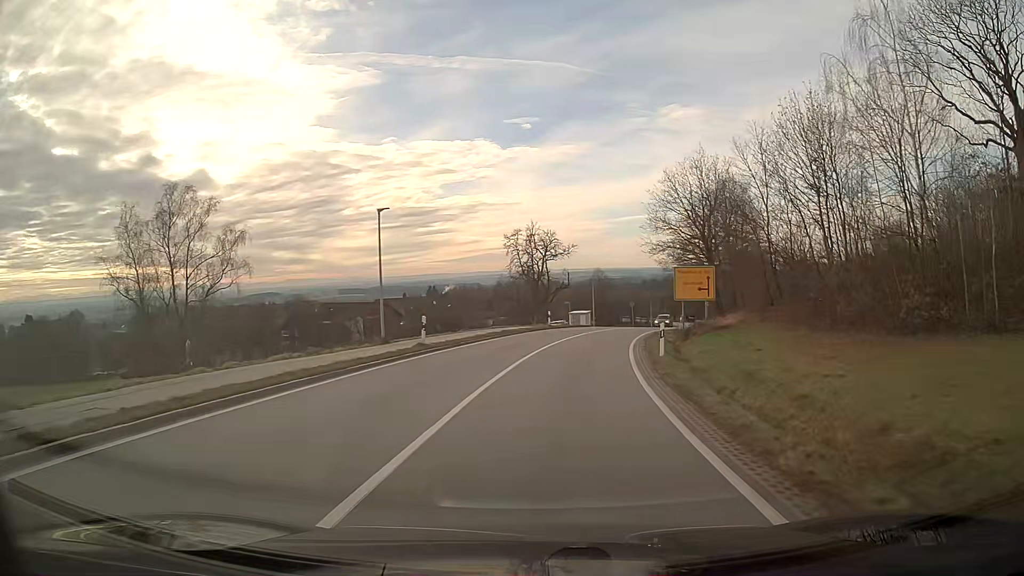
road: secondary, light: Day
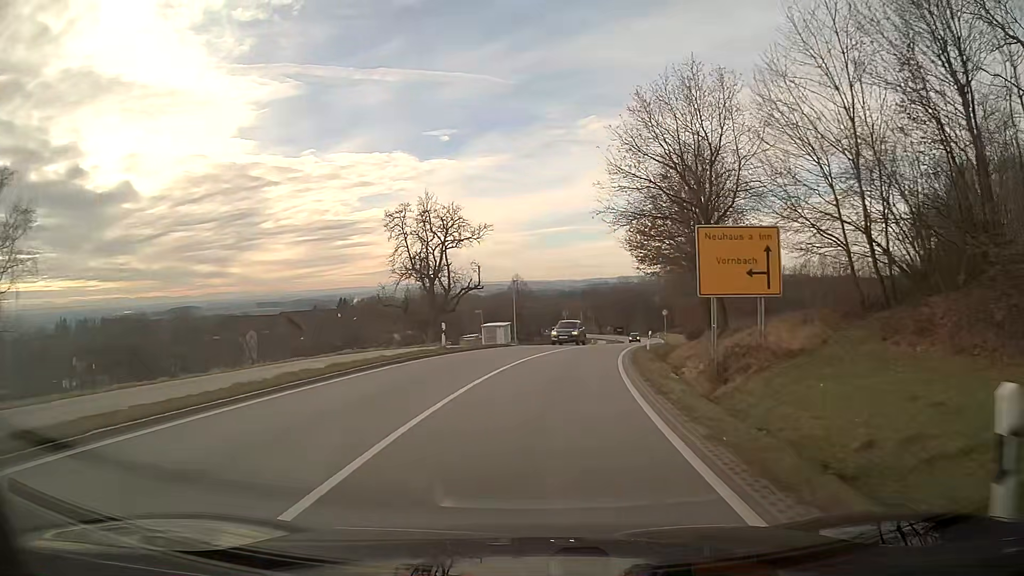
(+1.1, +18.7) m; +7°
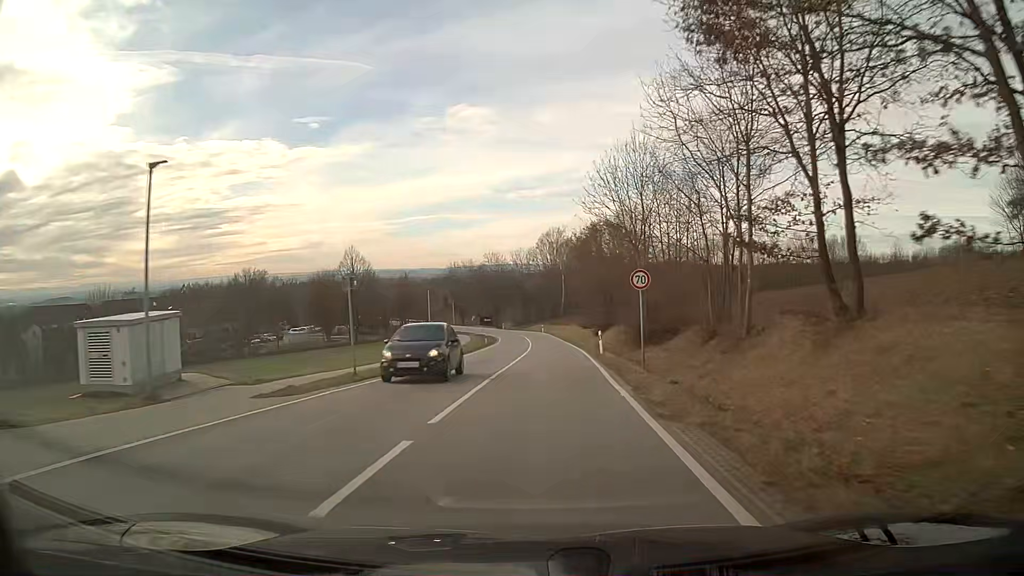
(+3.7, +38.2) m; +10°
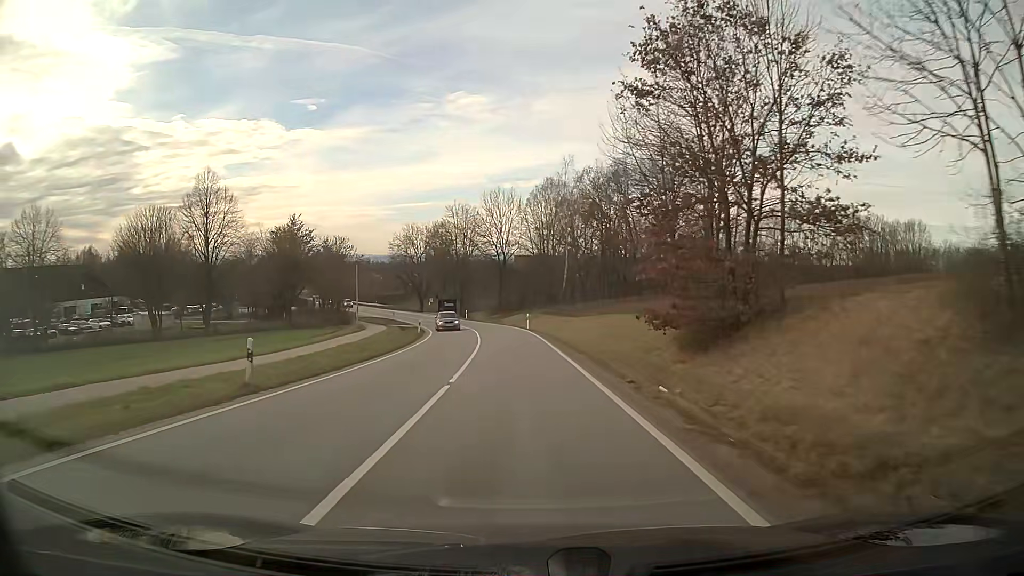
(+1.0, +49.5) m; 0°
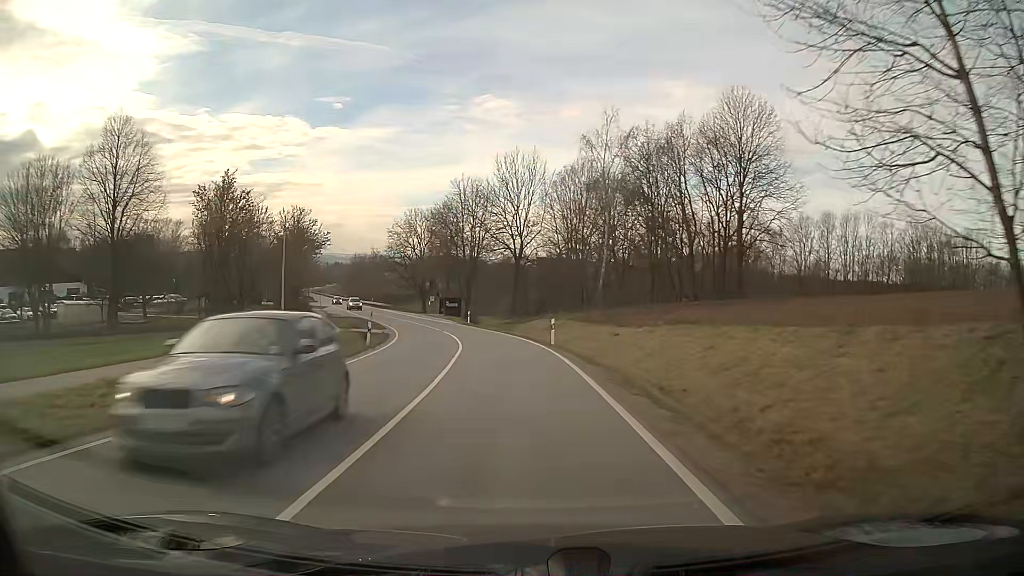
(-0.4, +19.9) m; -2°
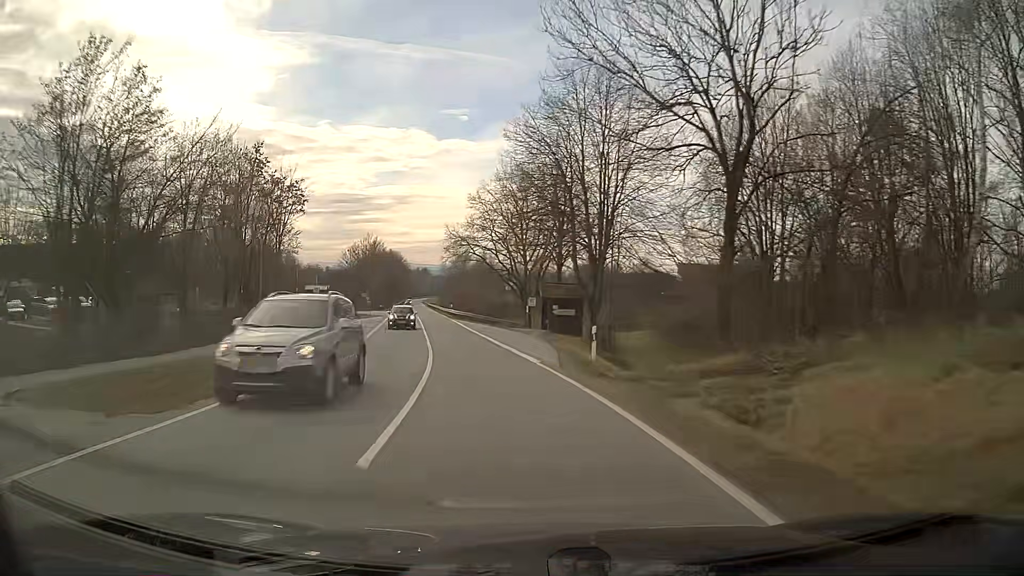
(-3.5, +39.0) m; -12°
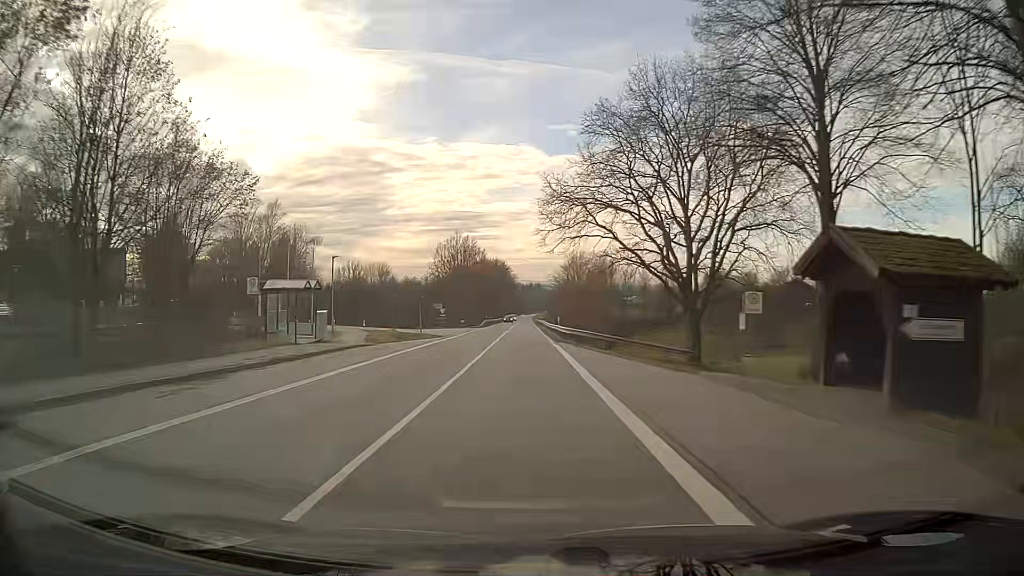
(-2.6, +30.2) m; -9°
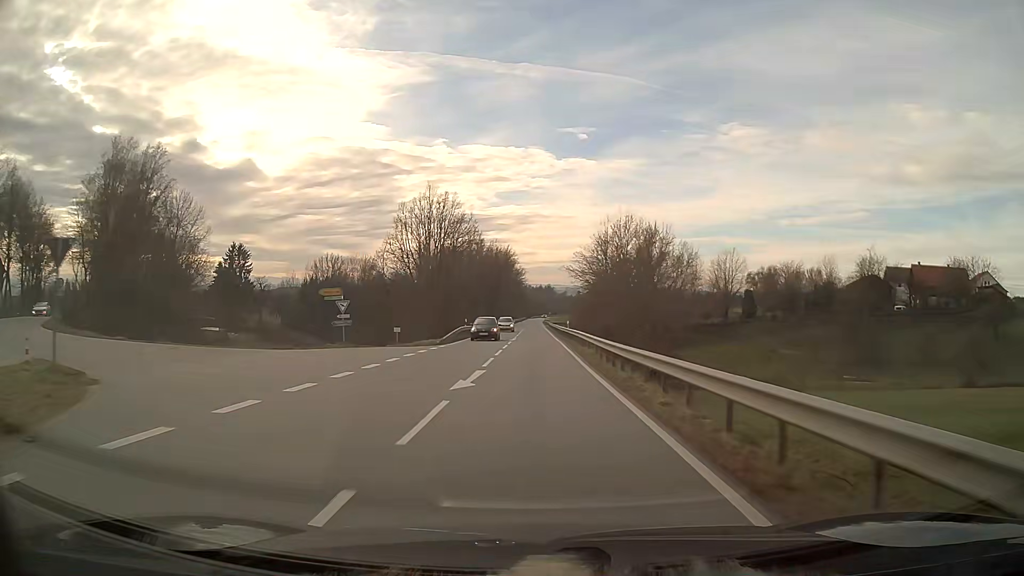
(-0.4, +43.0) m; 0°
